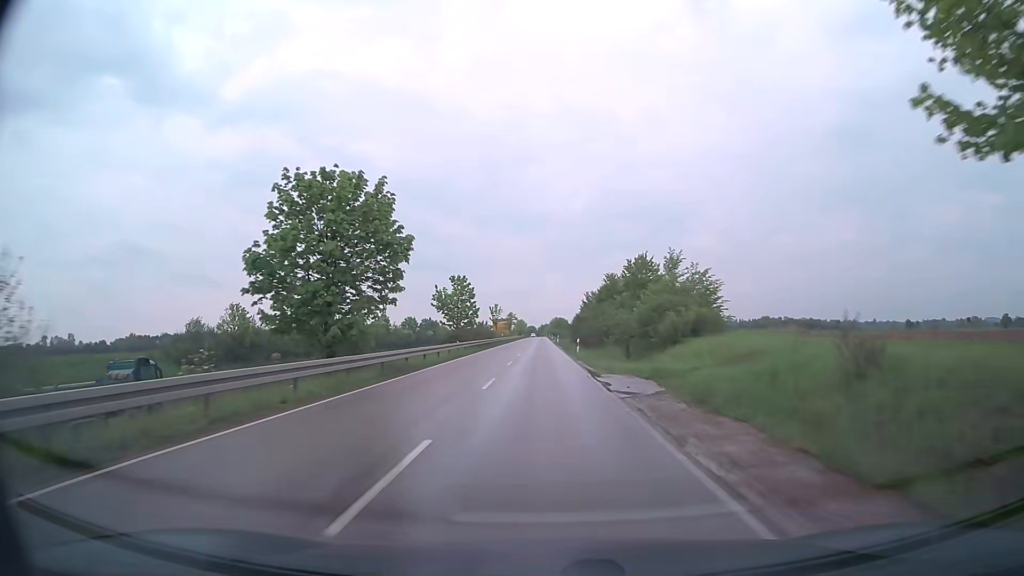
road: secondary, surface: asphalt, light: Day
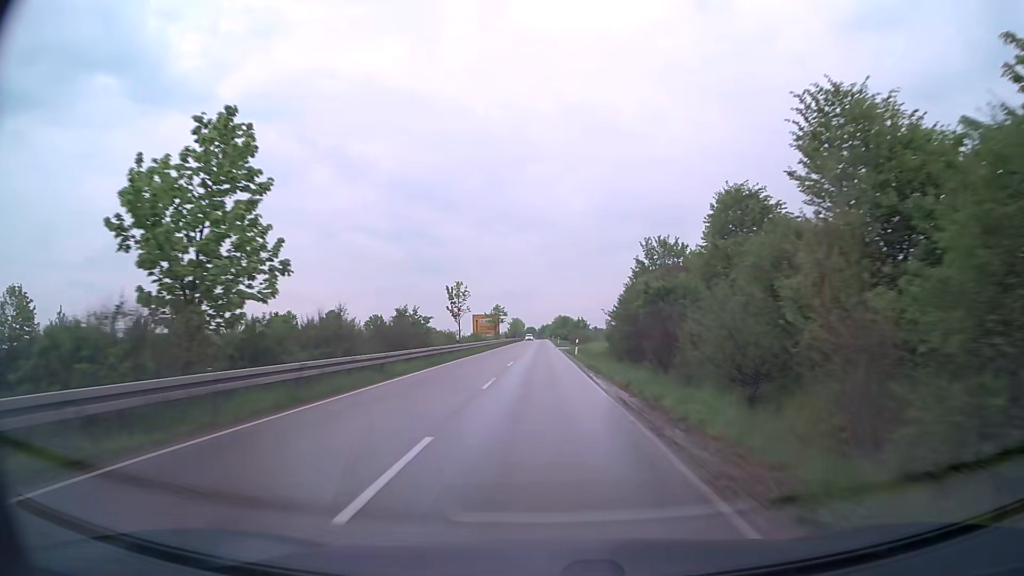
(-0.2, +47.8) m; 0°
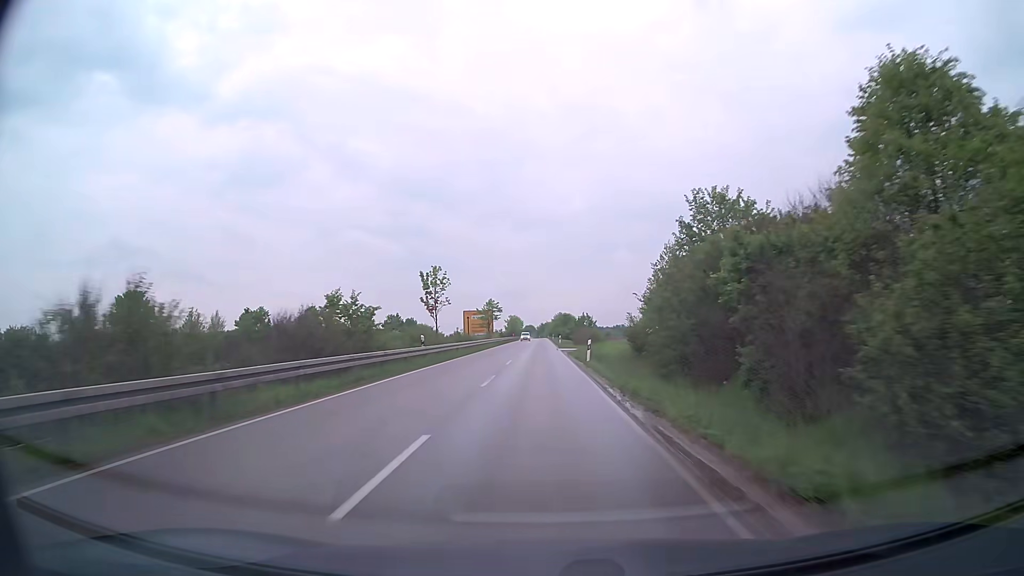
(0.0, +12.0) m; 0°
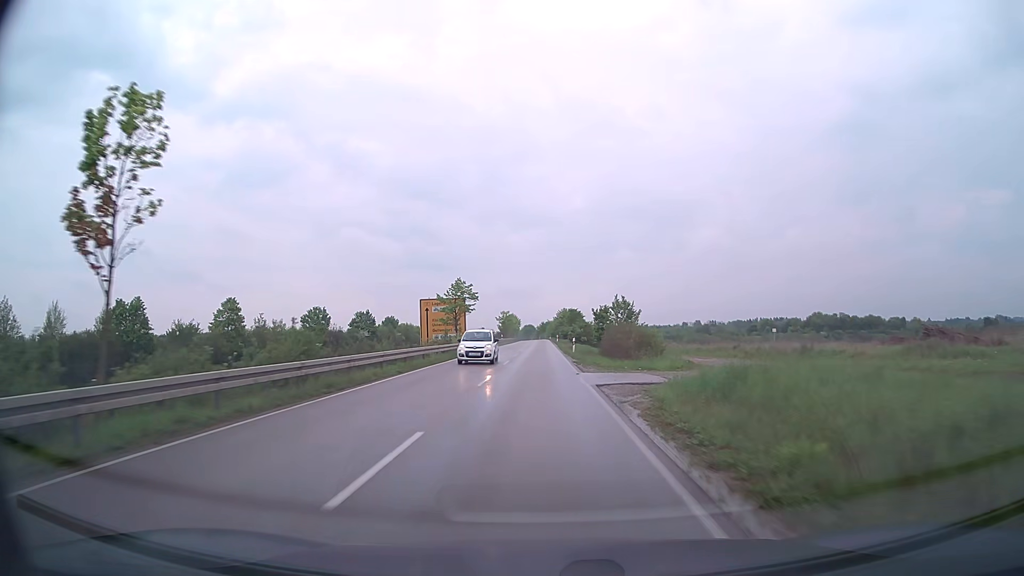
(0.0, +35.8) m; 0°
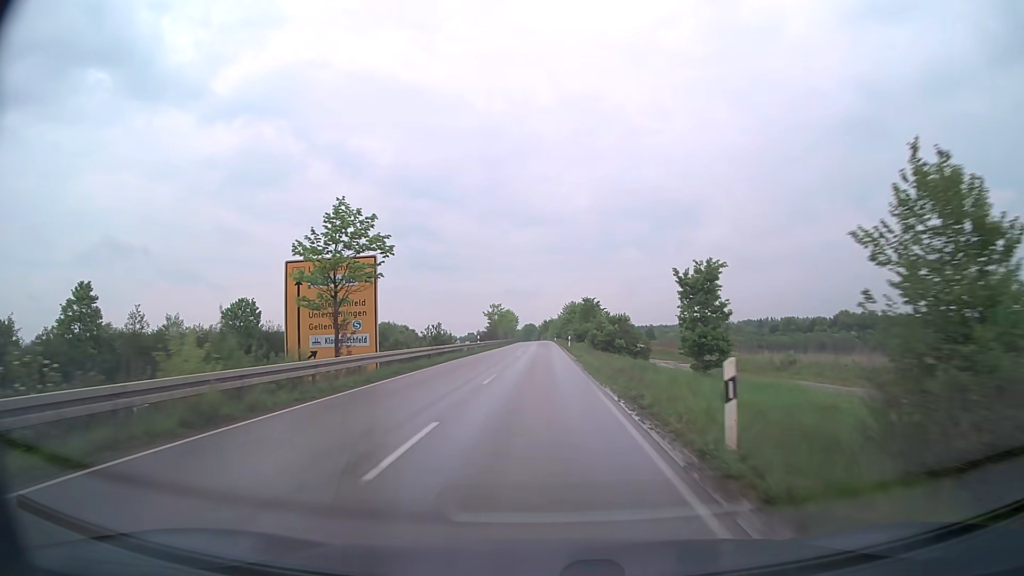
(0.0, +35.4) m; 0°
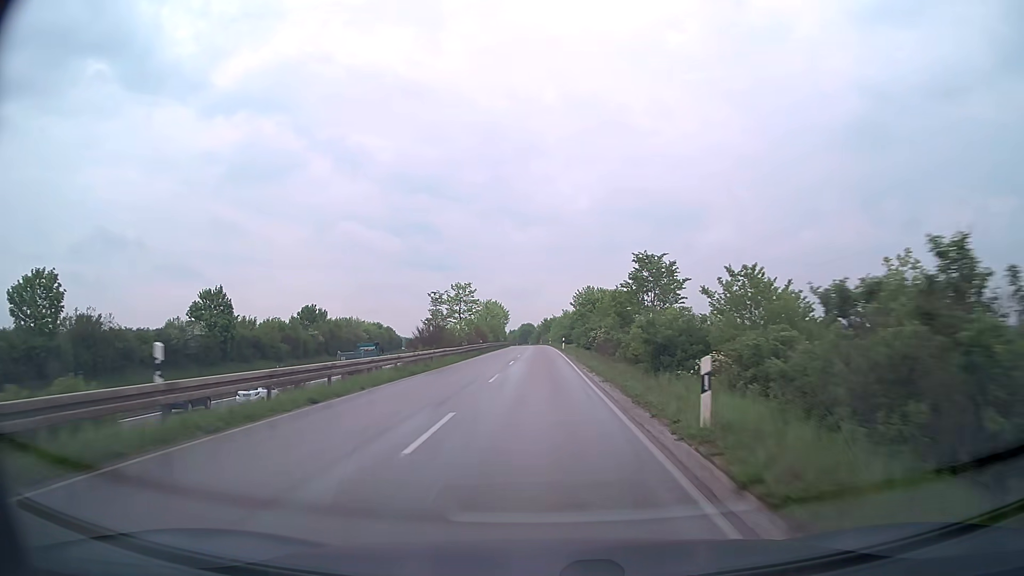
(0.0, +46.9) m; 0°
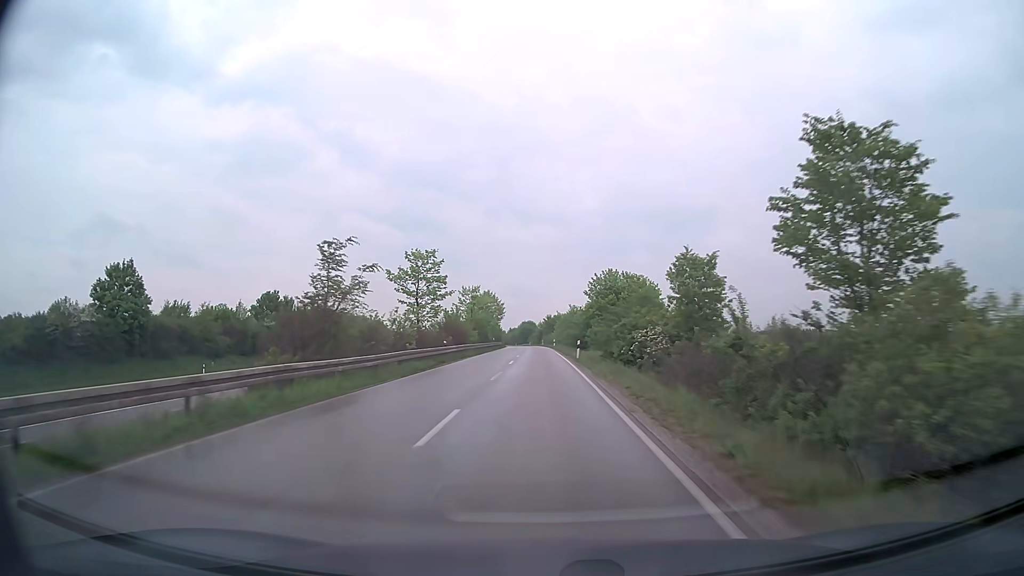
(0.0, +23.4) m; 0°
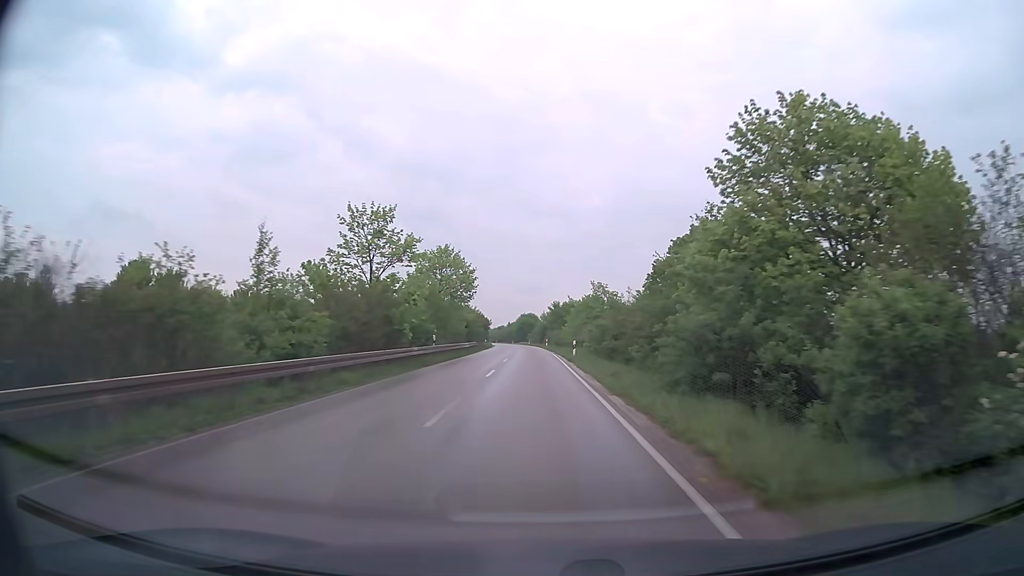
(0.0, +46.5) m; 0°
(0, +10) (0, +20) (0, +30) (0, +40) (-1, +50) (-1, +60) (-1, +70) (-2, +80) (-2, +90) (-3, +100) m
